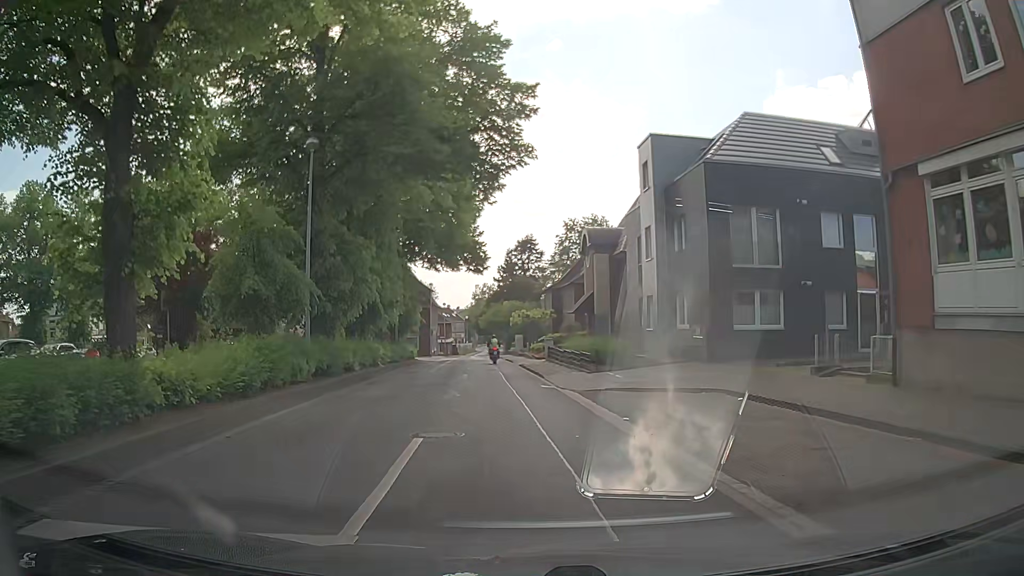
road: residential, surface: asphalt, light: Day
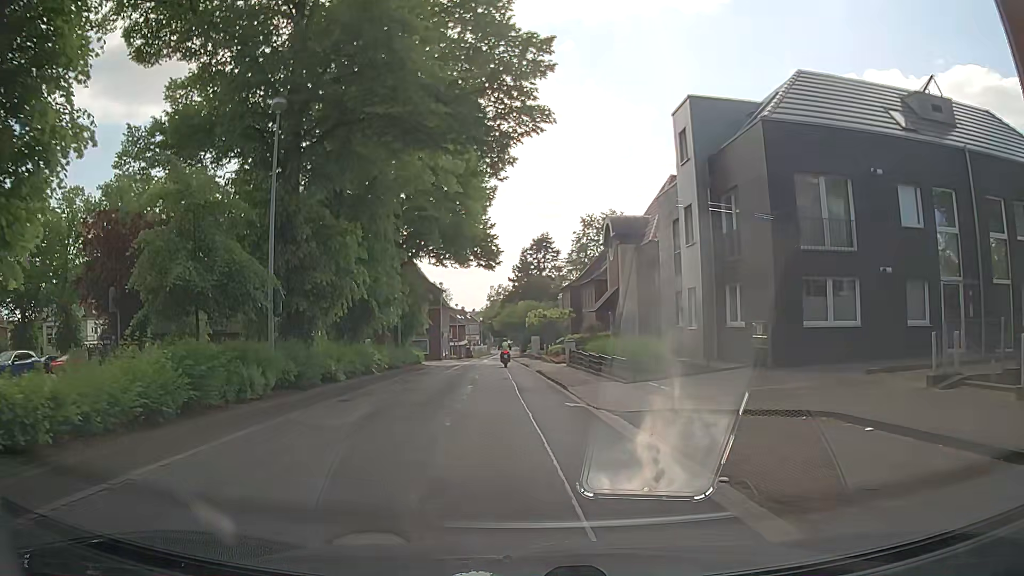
(0.0, +5.0) m; -1°
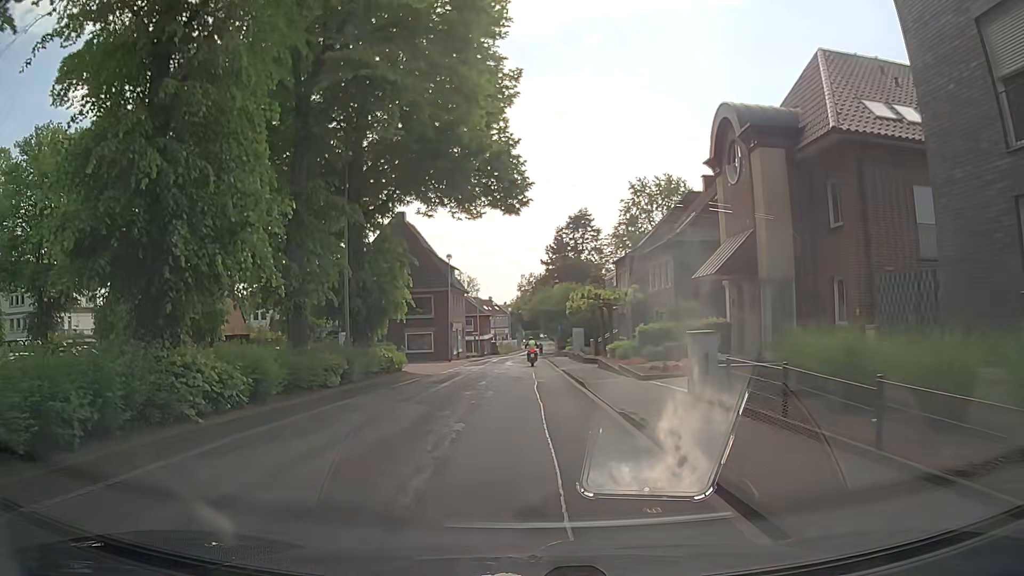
(-0.5, +20.1) m; -3°
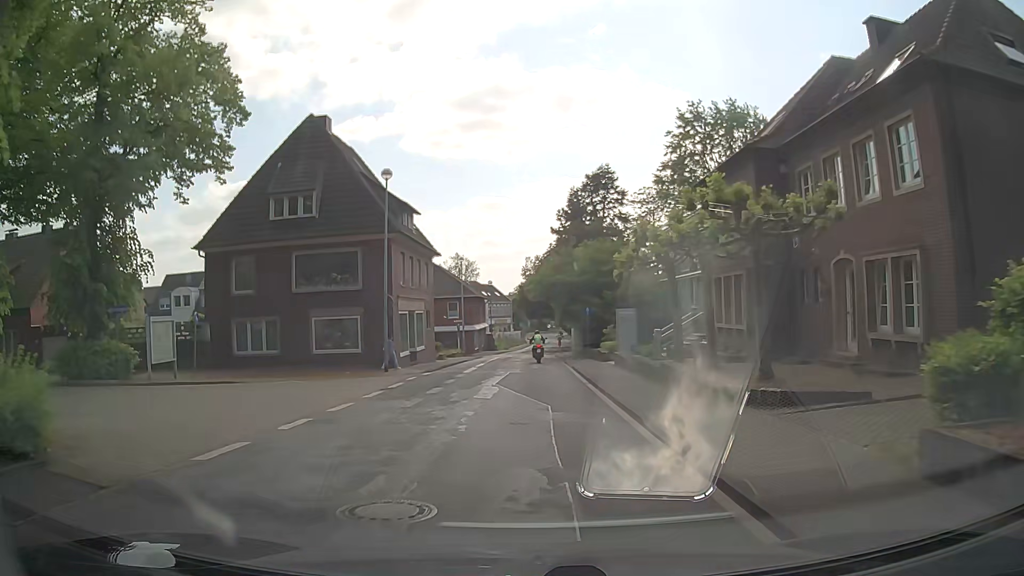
(+0.4, +26.0) m; +1°
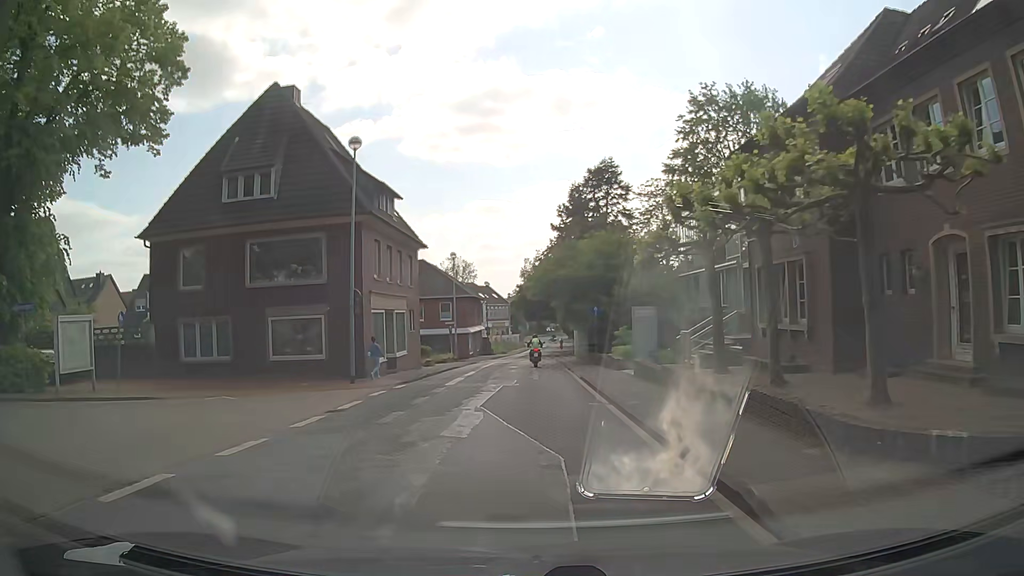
(0.0, +5.3) m; -1°
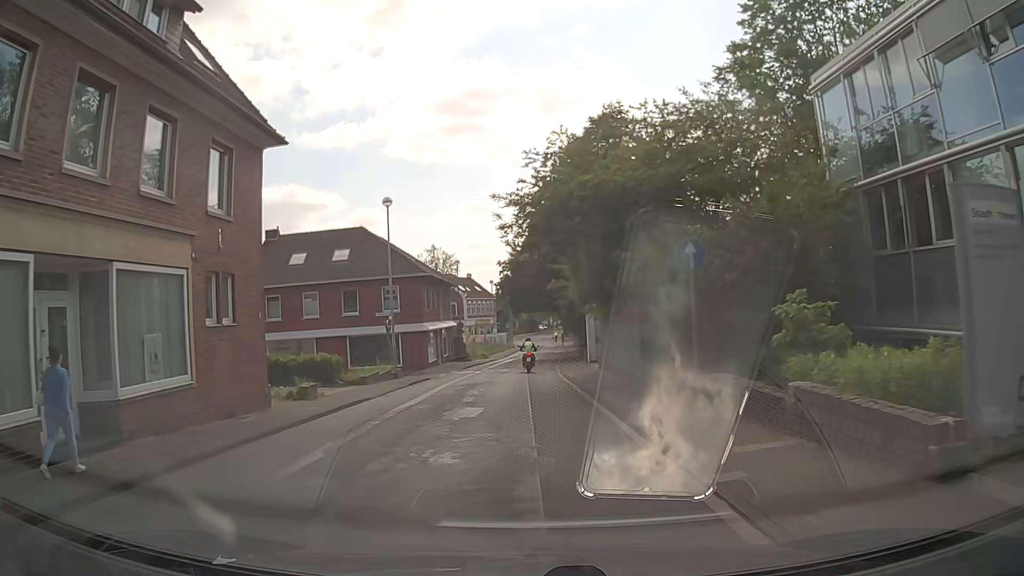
(+0.4, +21.4) m; +2°
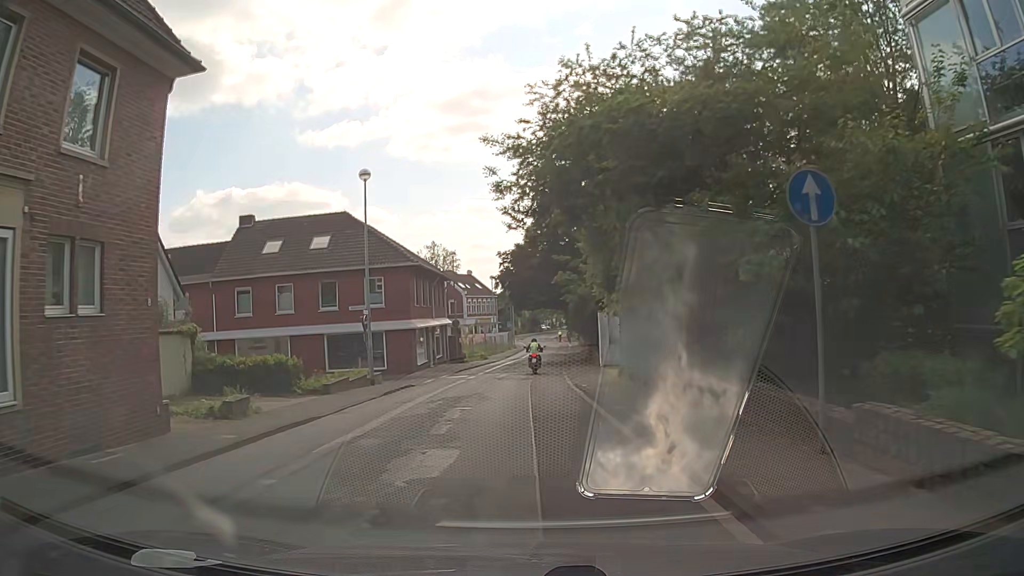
(-0.1, +5.3) m; -1°
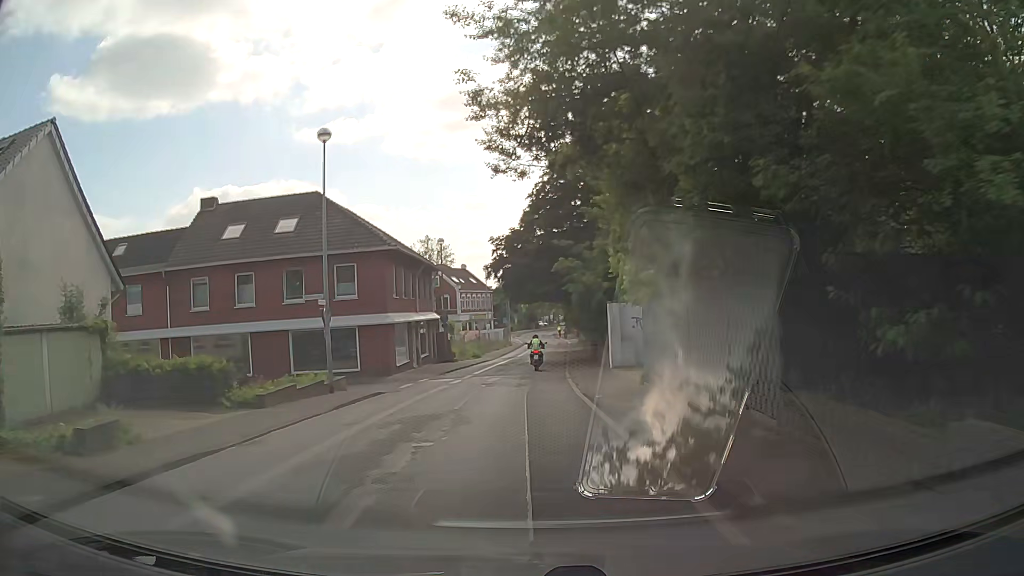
(0.0, +5.3) m; +1°
(0, +10) (0, +20) (0, +30) (0, +40) (+1, +50) (+1, +60) (+2, +70) (+3, +80) (+3, +90) (+3, +100) m
